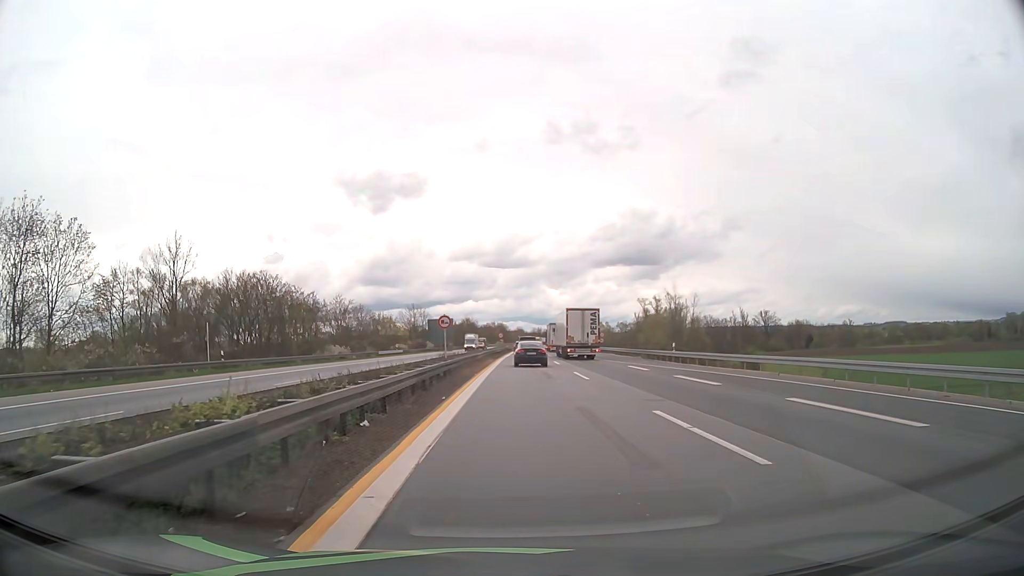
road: motorway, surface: asphalt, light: Day
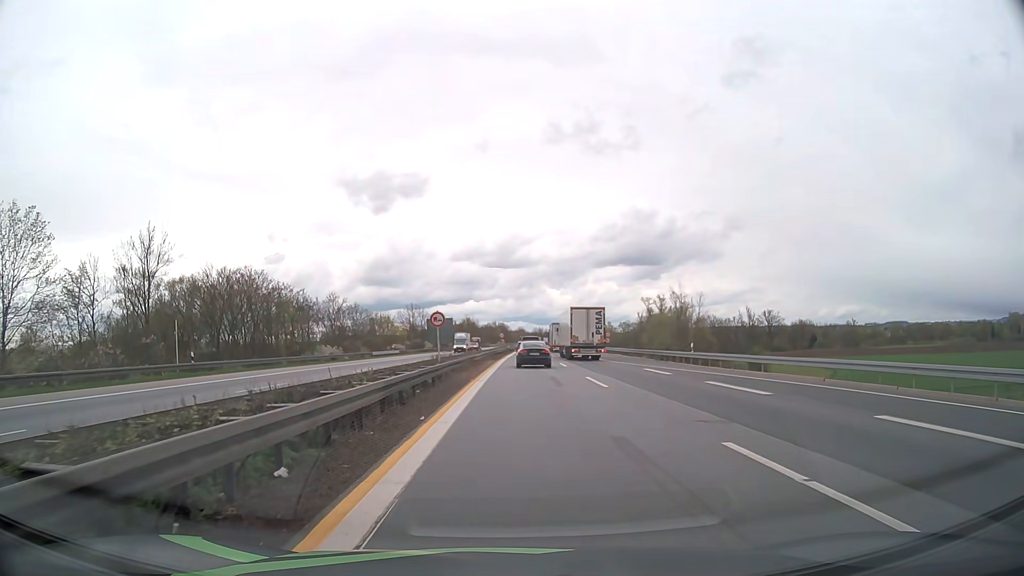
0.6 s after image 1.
(0.0, +4.3) m; 0°
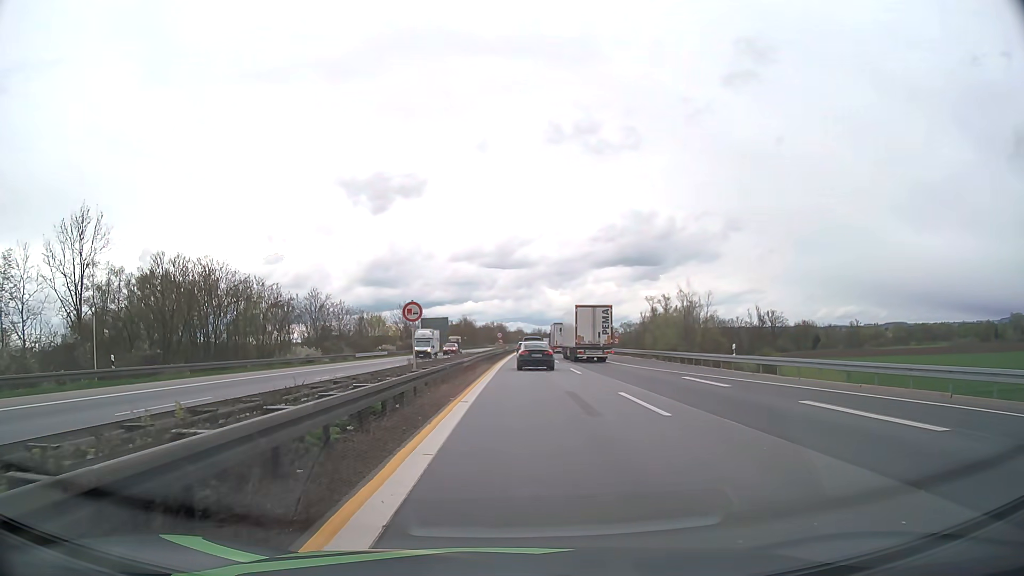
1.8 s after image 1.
(0.0, +8.2) m; 0°
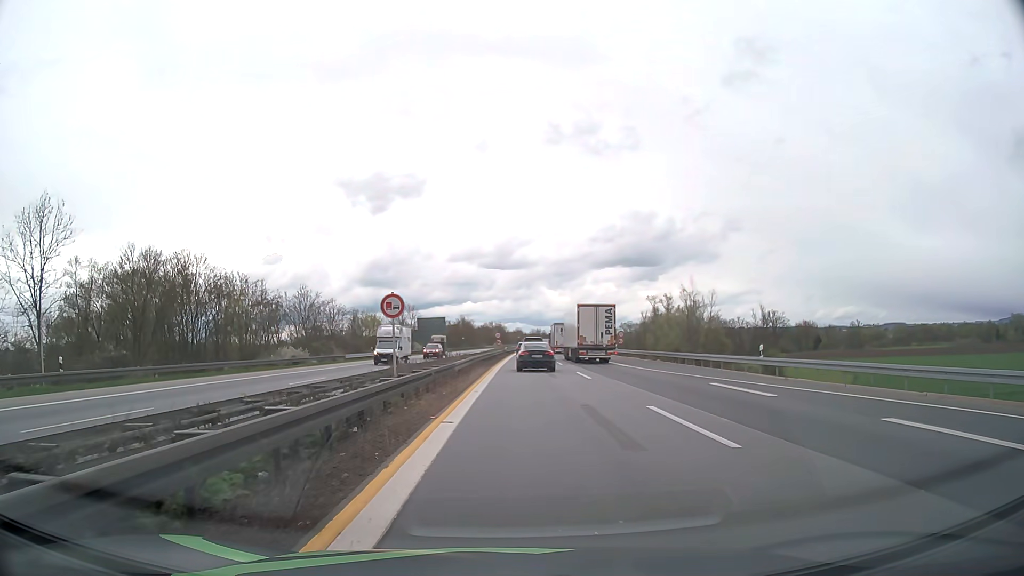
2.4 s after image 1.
(0.0, +4.0) m; 0°
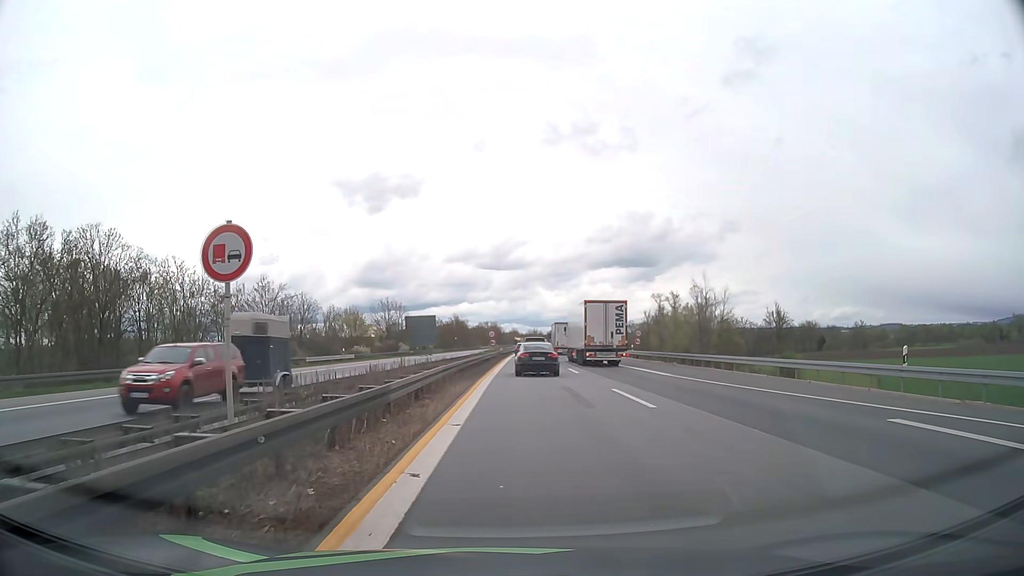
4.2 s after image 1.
(0.0, +12.2) m; 0°
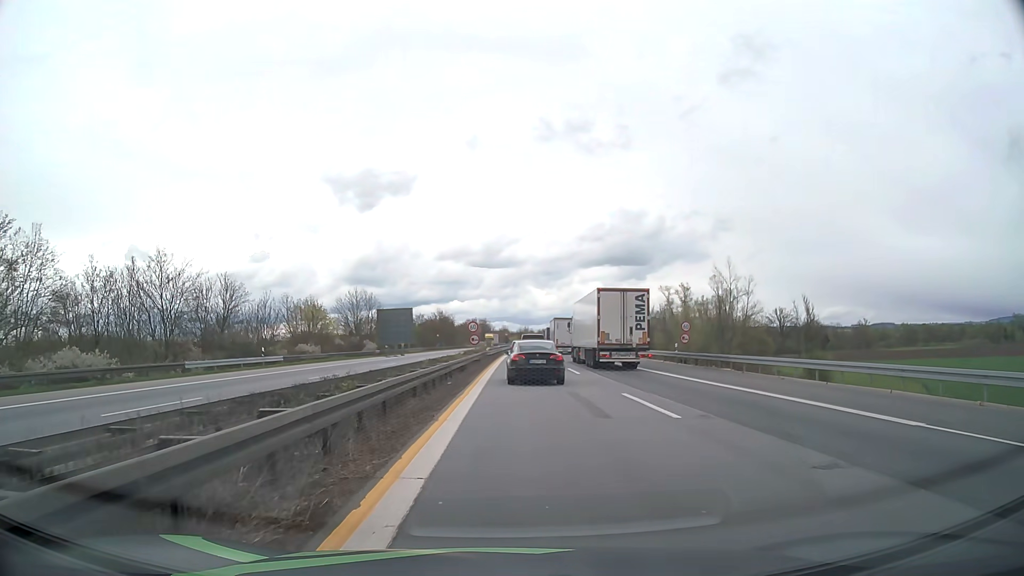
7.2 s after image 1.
(+0.1, +20.3) m; +1°
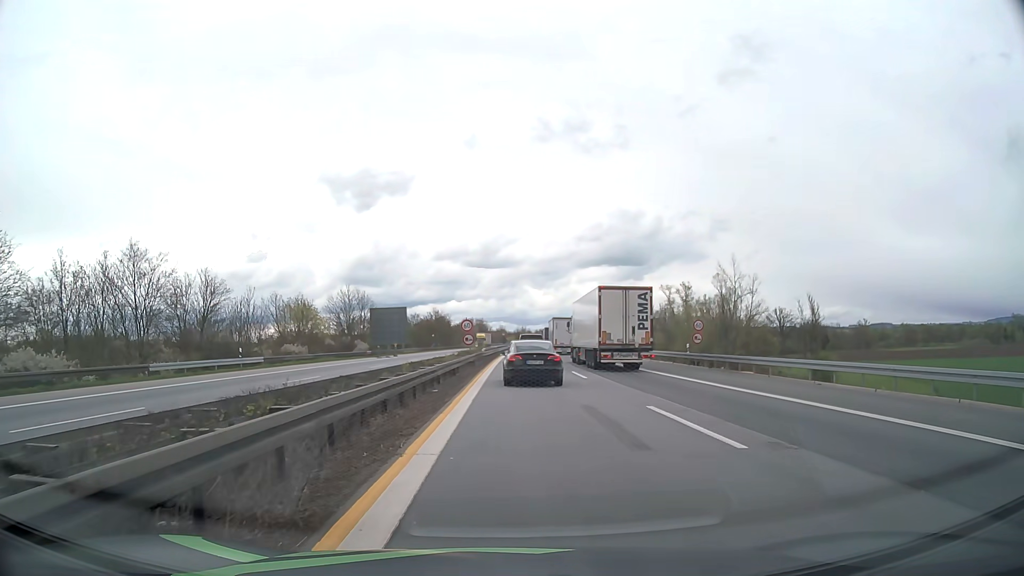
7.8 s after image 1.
(0.0, +3.6) m; 0°
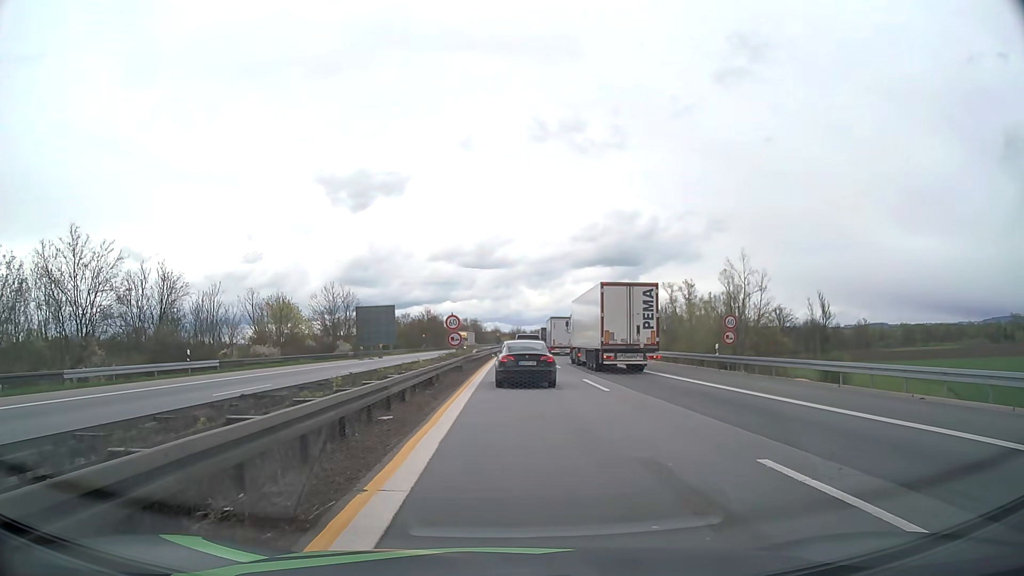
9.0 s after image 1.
(0.0, +6.9) m; 0°
(0, +10) (0, +20) (0, +30) (0, +40) (0, +50) (0, +60) (0, +70) (+1, +80) (+1, +90) (+1, +100) m
